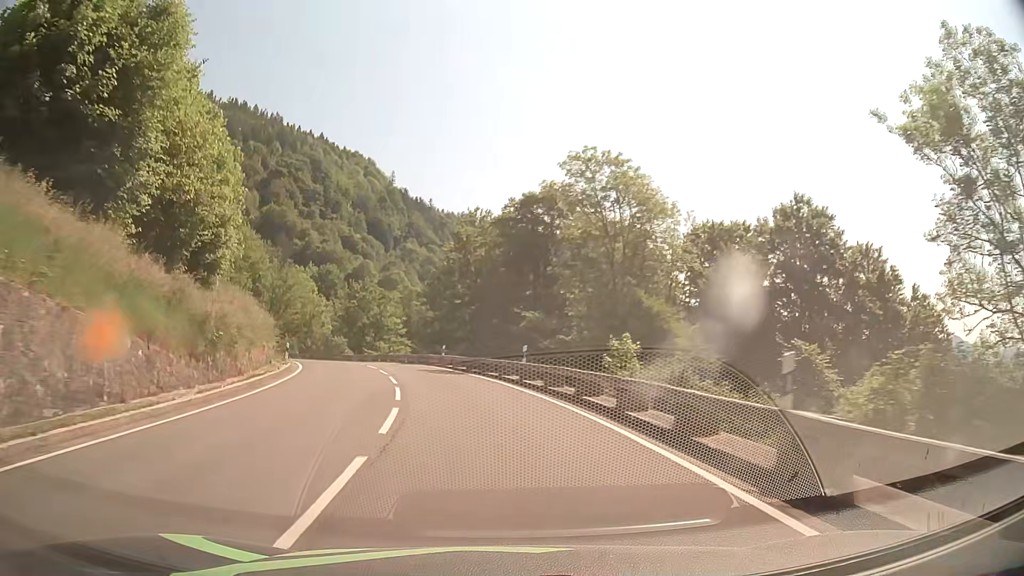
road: primary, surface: asphalt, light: Day
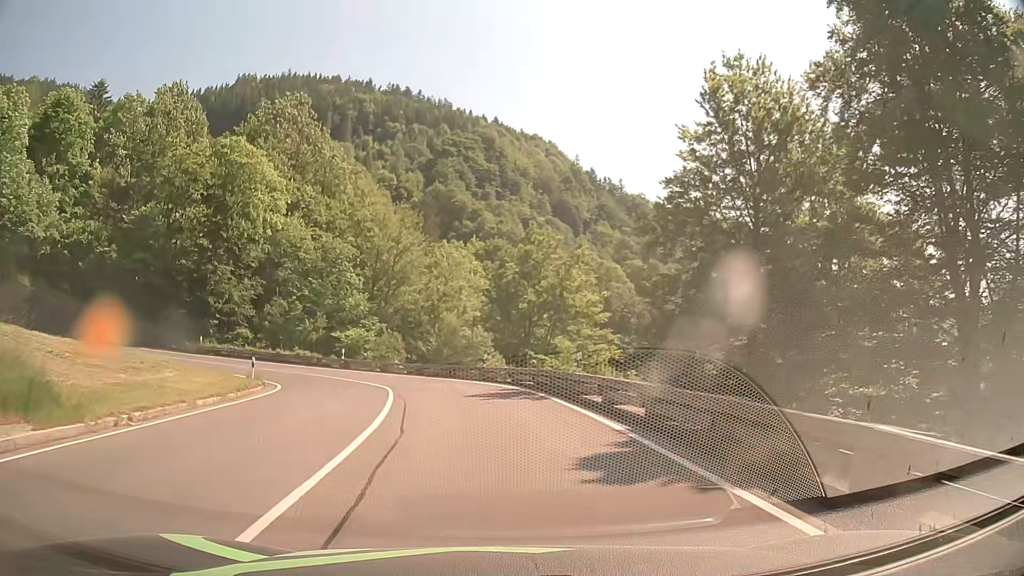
(-5.7, +38.4) m; -17°
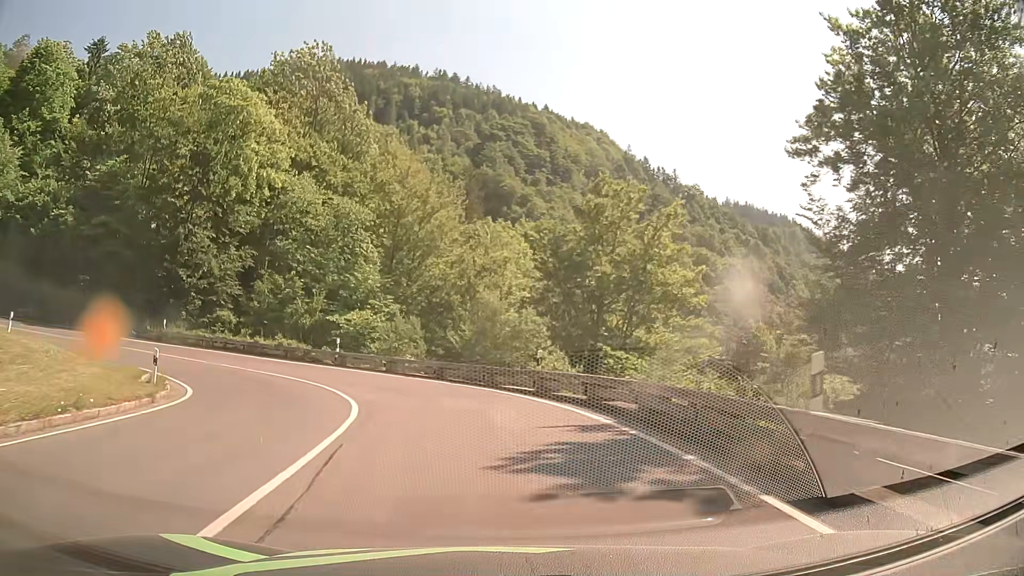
(-0.3, +12.9) m; -4°
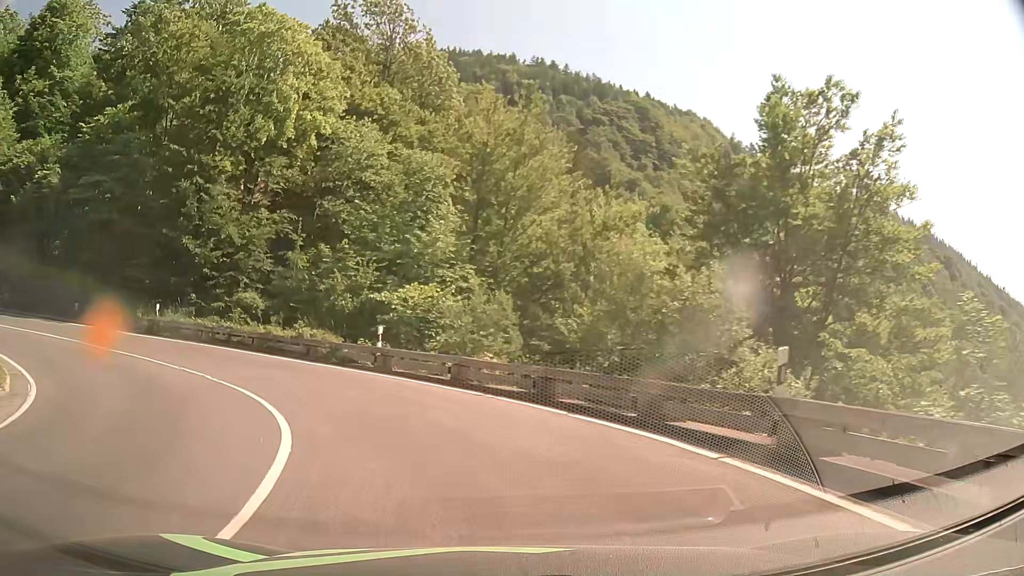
(-0.7, +12.0) m; -8°
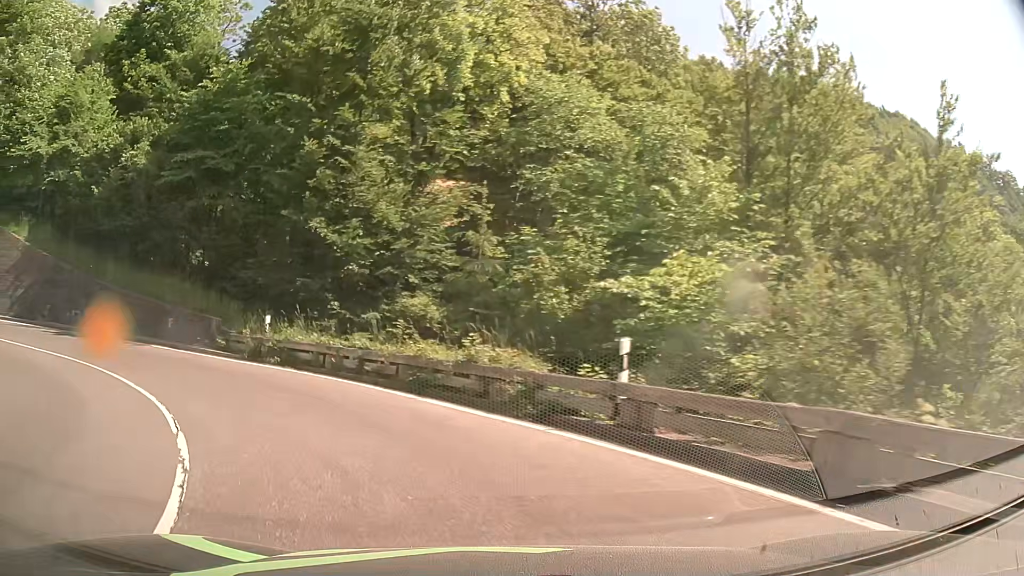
(-1.5, +10.5) m; -18°
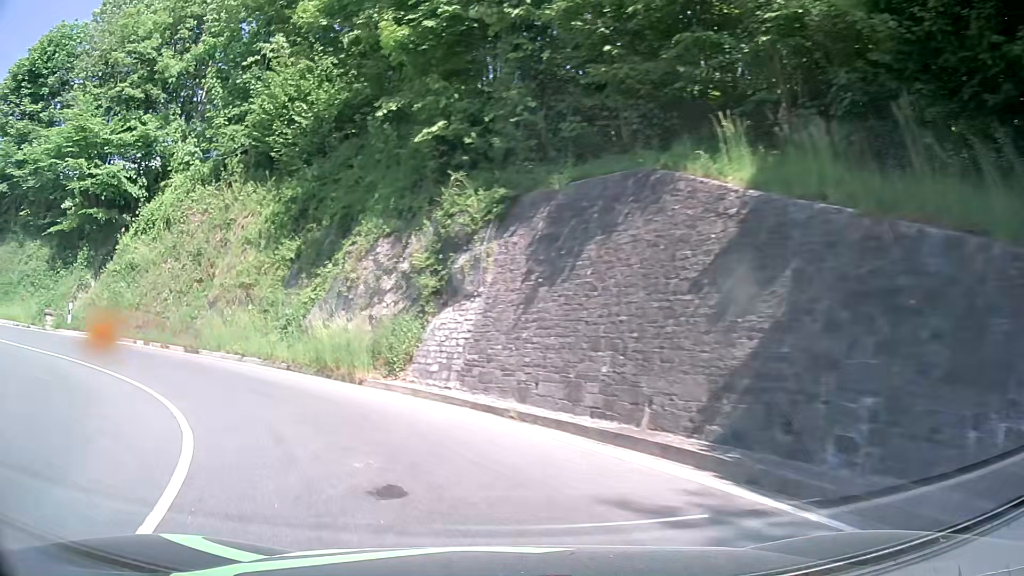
(-14.2, +19.2) m; -71°
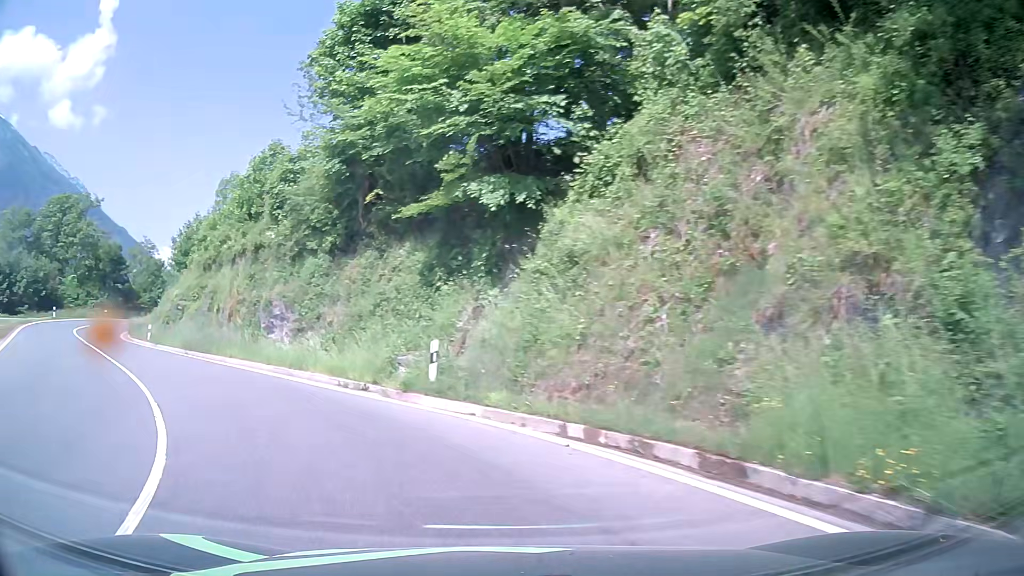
(-6.1, +14.9) m; -44°
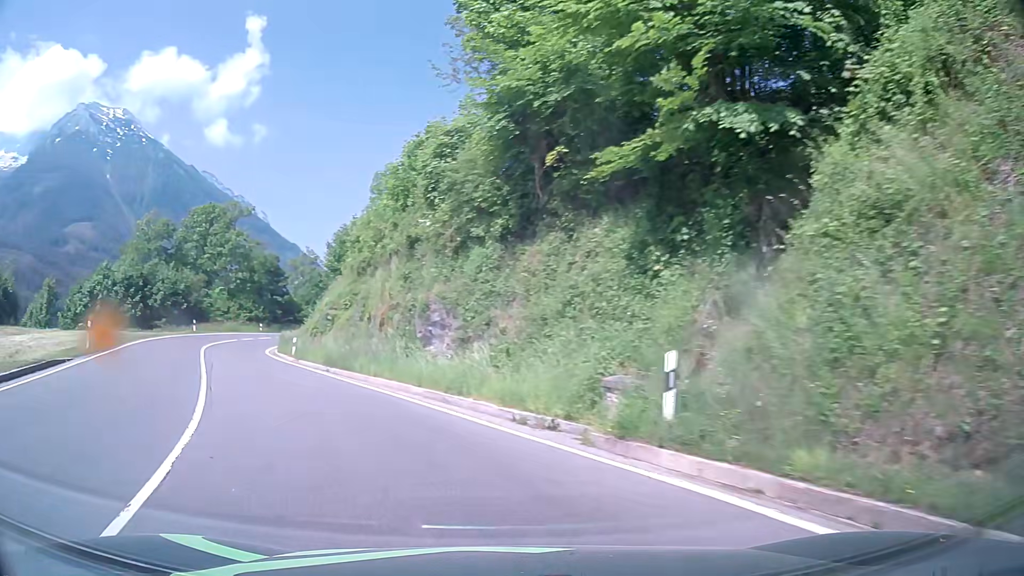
(-0.8, +5.7) m; -15°
(-2, +10) (-7, +19) (-12, +27) (-17, +36) (-21, +45) (-24, +54) (-25, +64) (-25, +74) (-24, +84) (-22, +94) m
